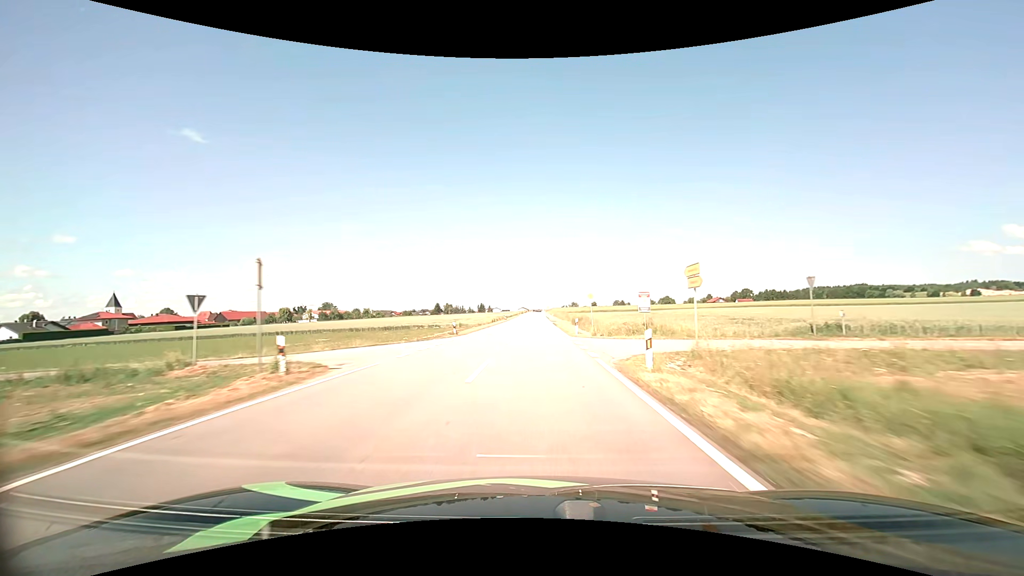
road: tertiary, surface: asphalt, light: Day
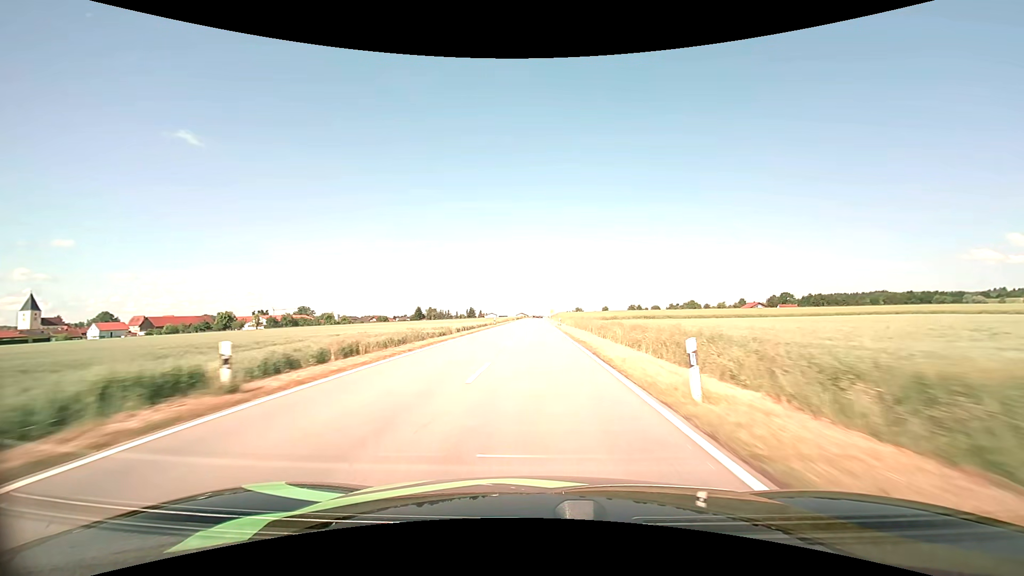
(0.0, +74.9) m; 0°
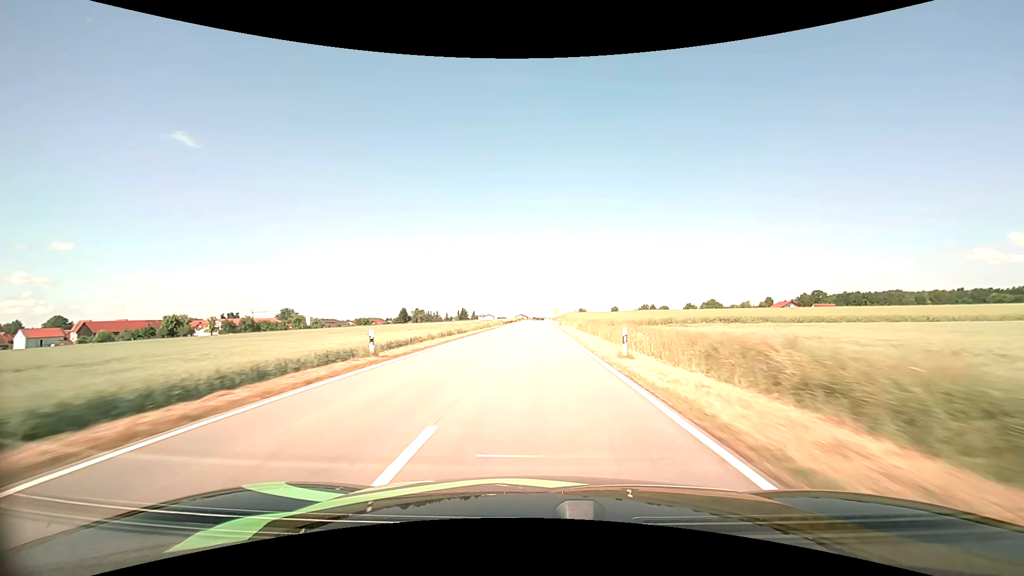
(-0.1, +45.0) m; 0°
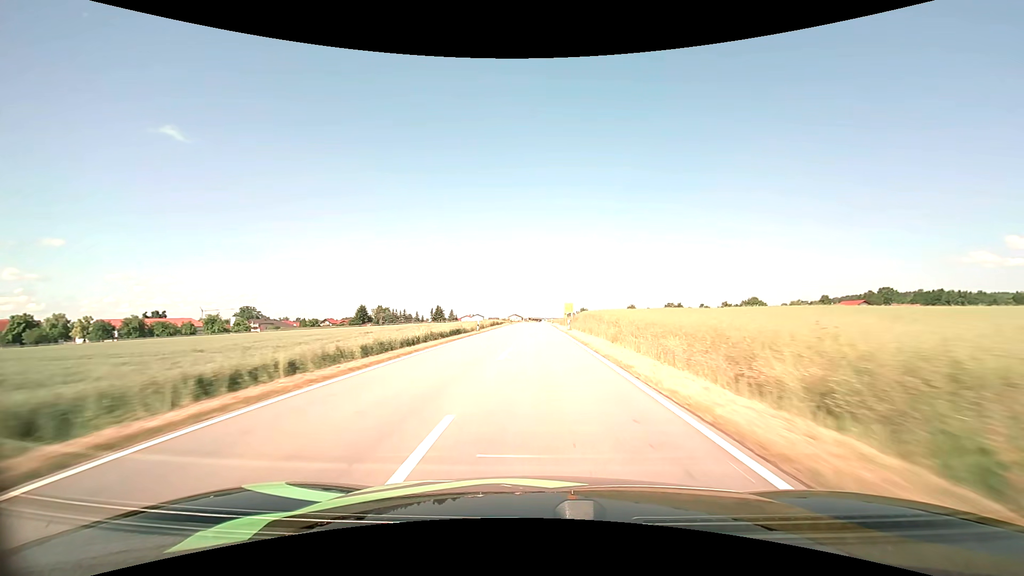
(+0.1, +74.3) m; 0°
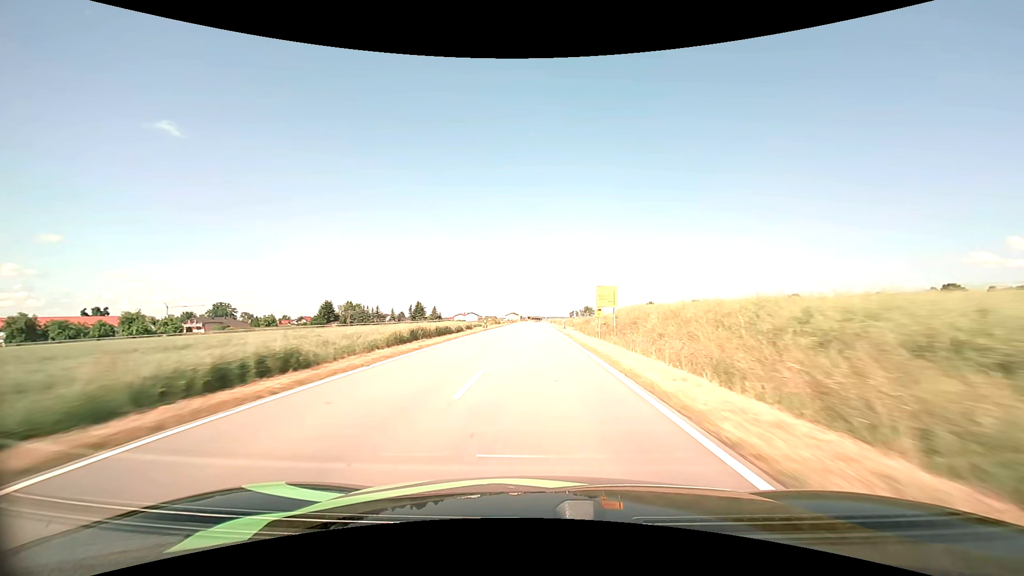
(0.0, +44.2) m; 0°
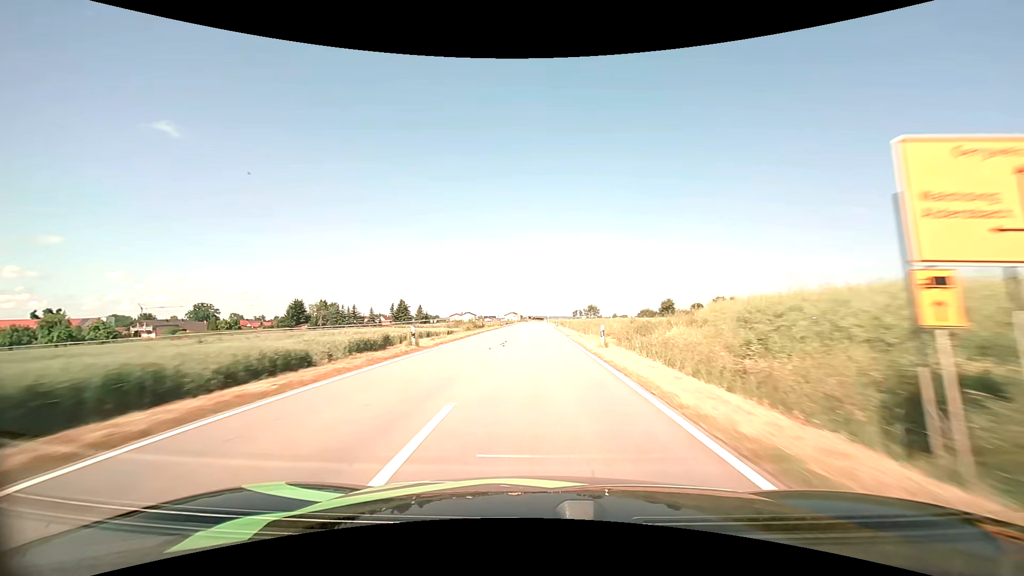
(-0.1, +29.4) m; 0°
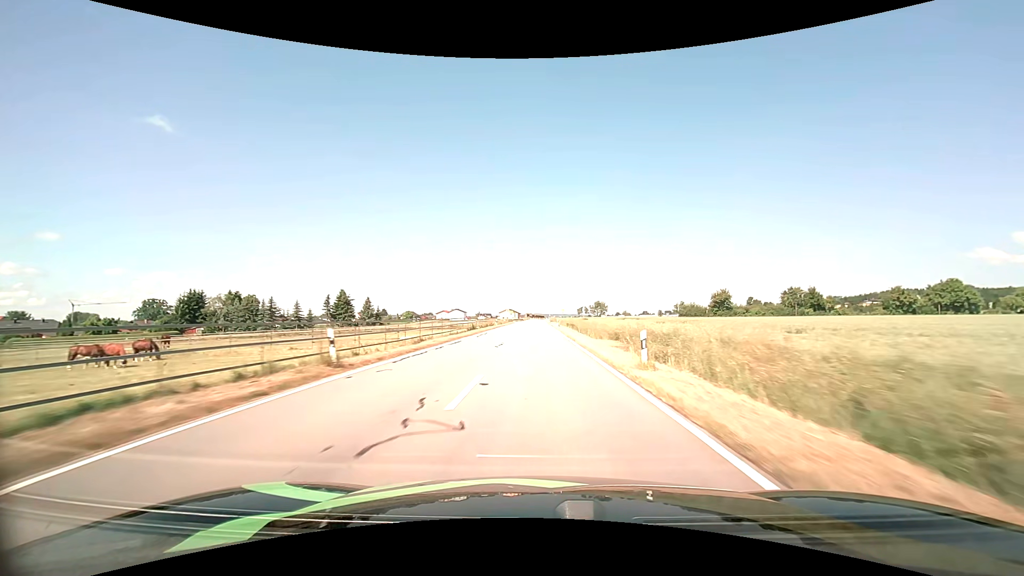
(0.0, +58.6) m; 0°
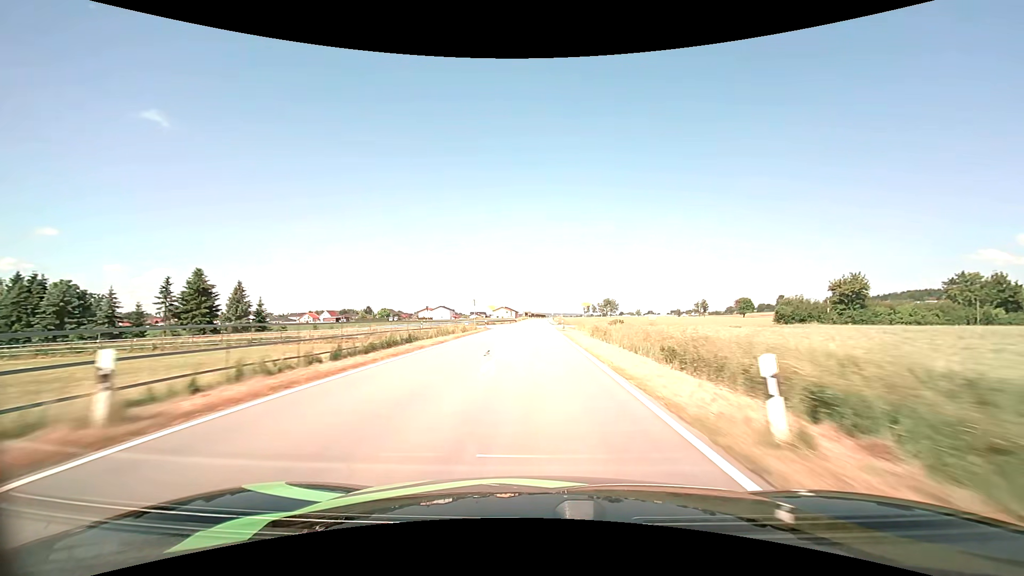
(0.0, +57.6) m; 0°
(0, +10) (0, +20) (0, +30) (0, +40) (0, +50) (0, +60) (0, +70) (0, +80) (0, +90) (0, +100) m
